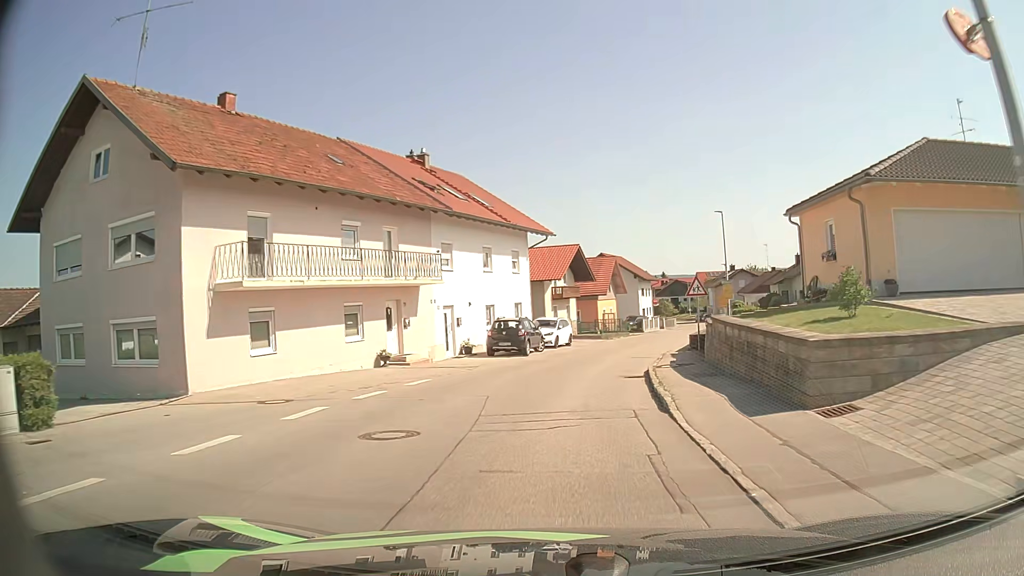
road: tertiary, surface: asphalt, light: Day
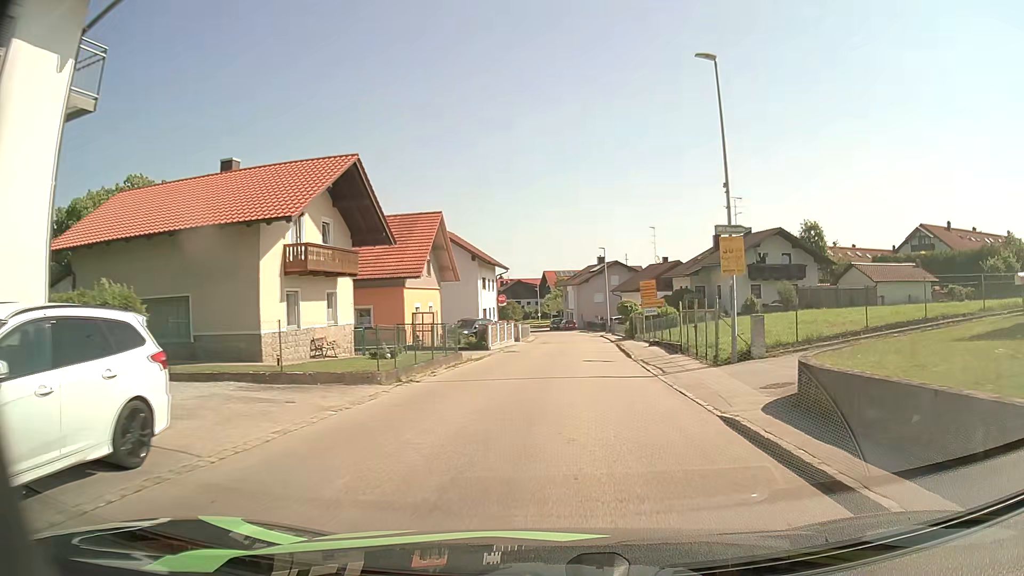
(+3.1, +29.7) m; +14°
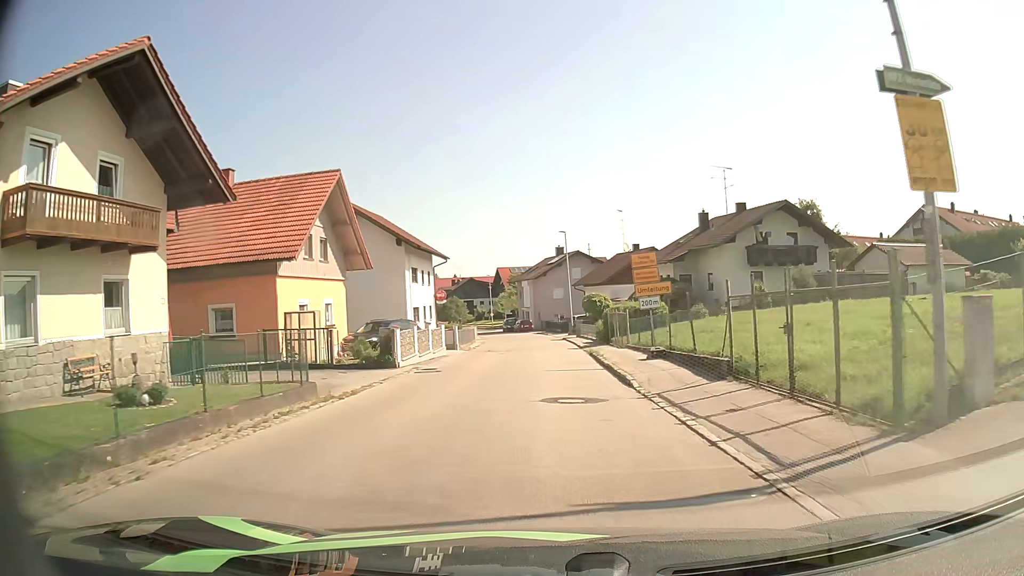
(+0.5, +11.6) m; +4°
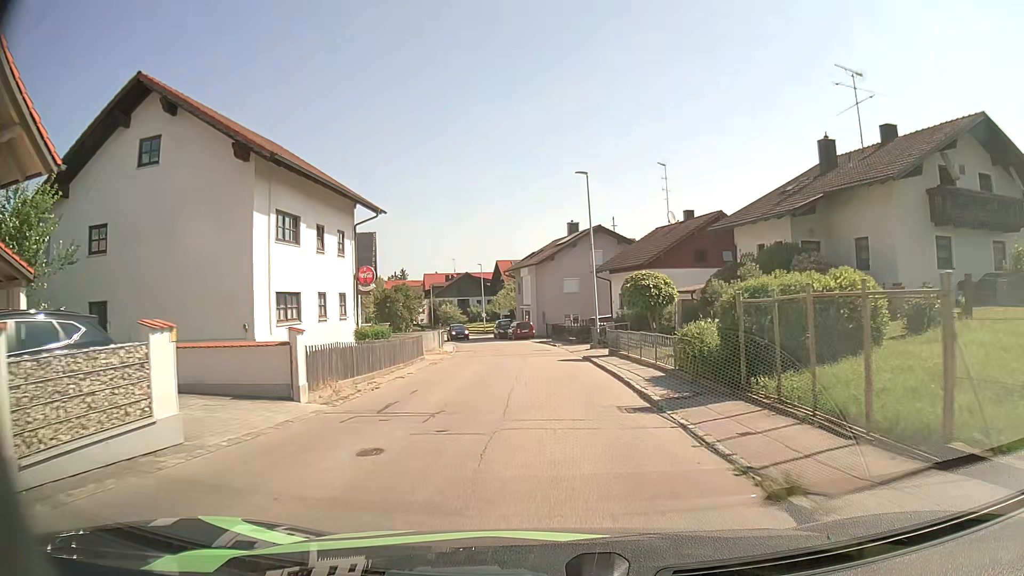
(-0.2, +22.5) m; -1°
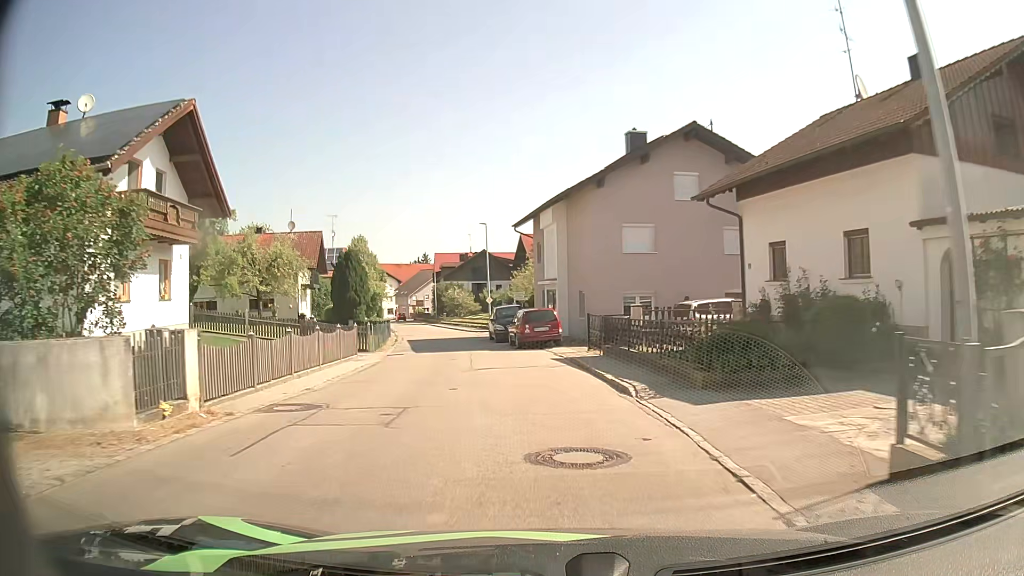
(-0.3, +27.6) m; -3°
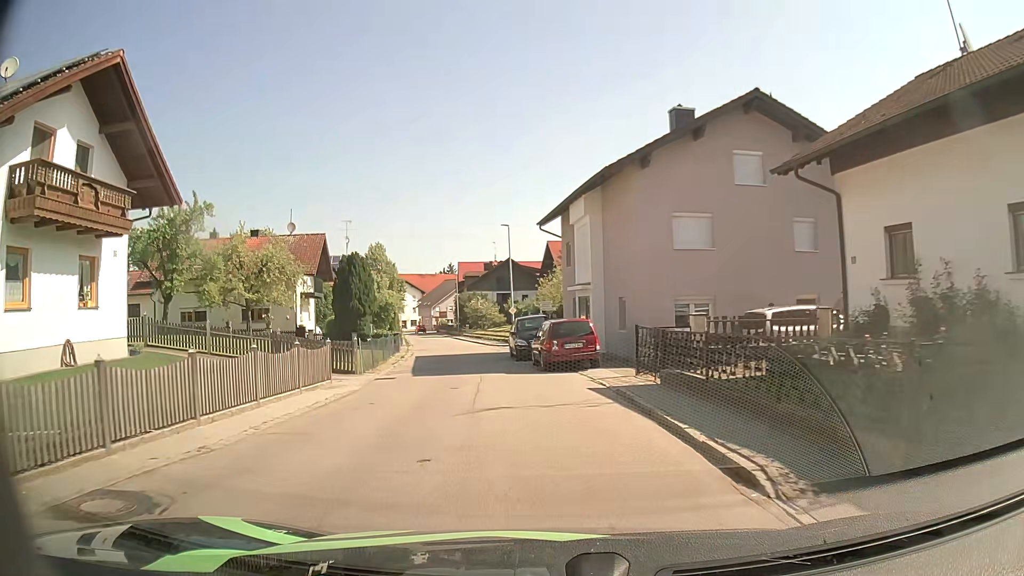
(-0.1, +5.4) m; -2°
